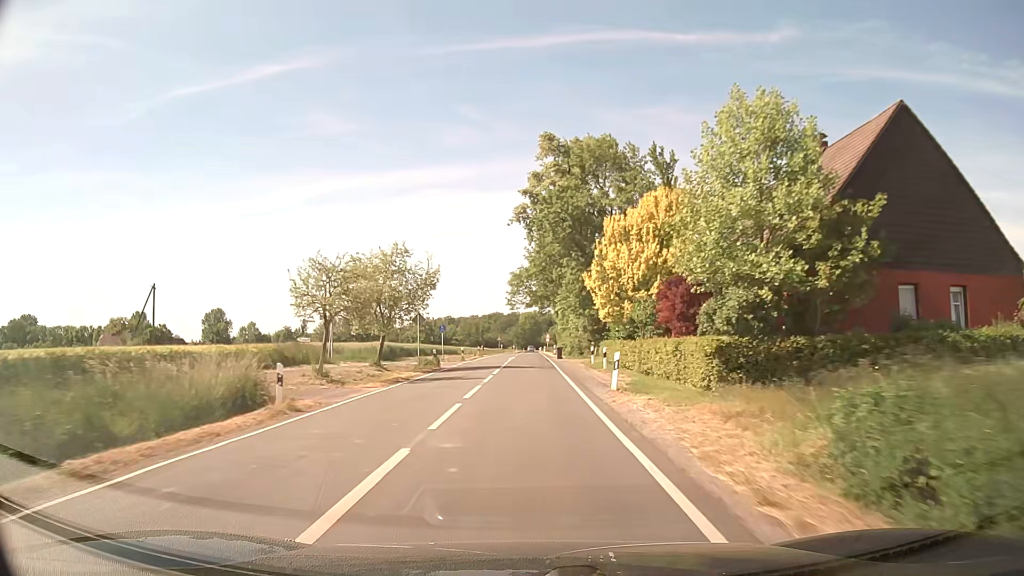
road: secondary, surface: asphalt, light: Day
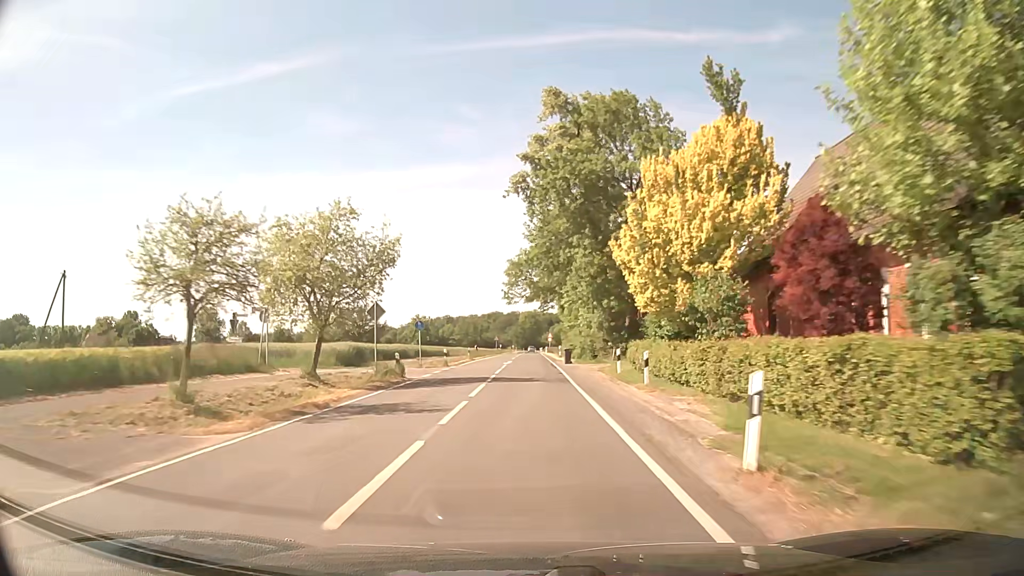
(0.0, +10.7) m; 0°
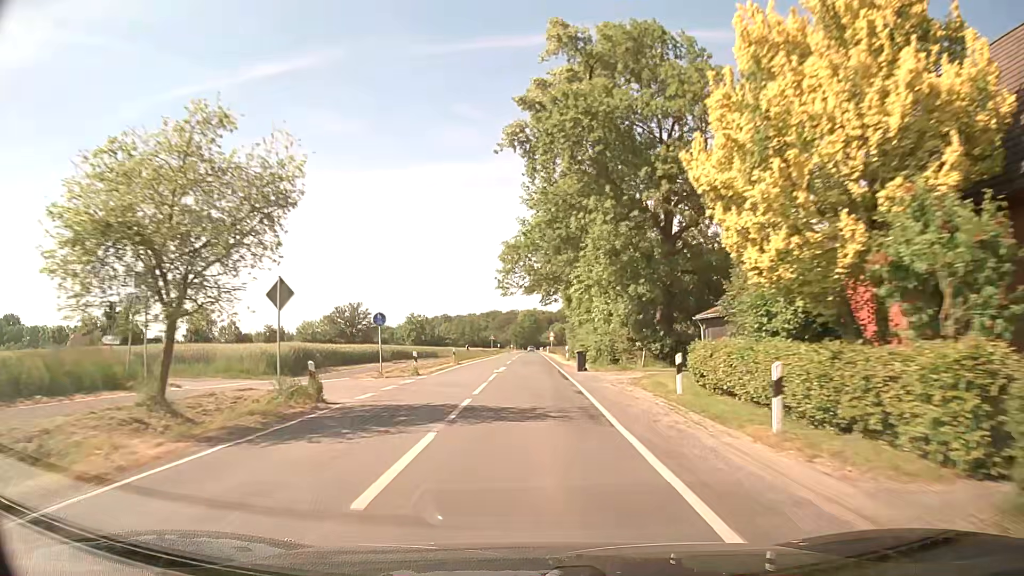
(0.0, +10.8) m; 0°
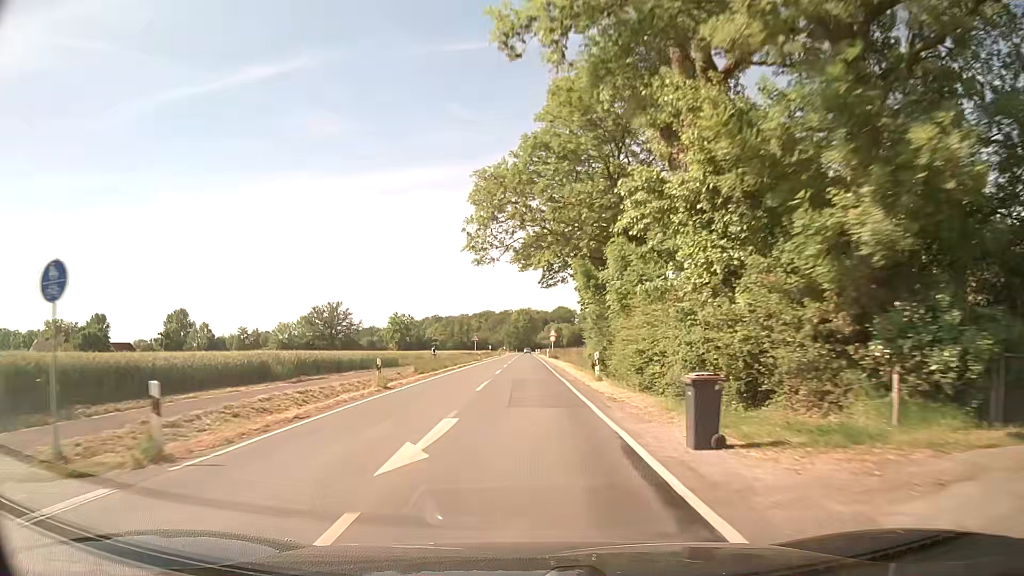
(+0.1, +21.5) m; +1°
